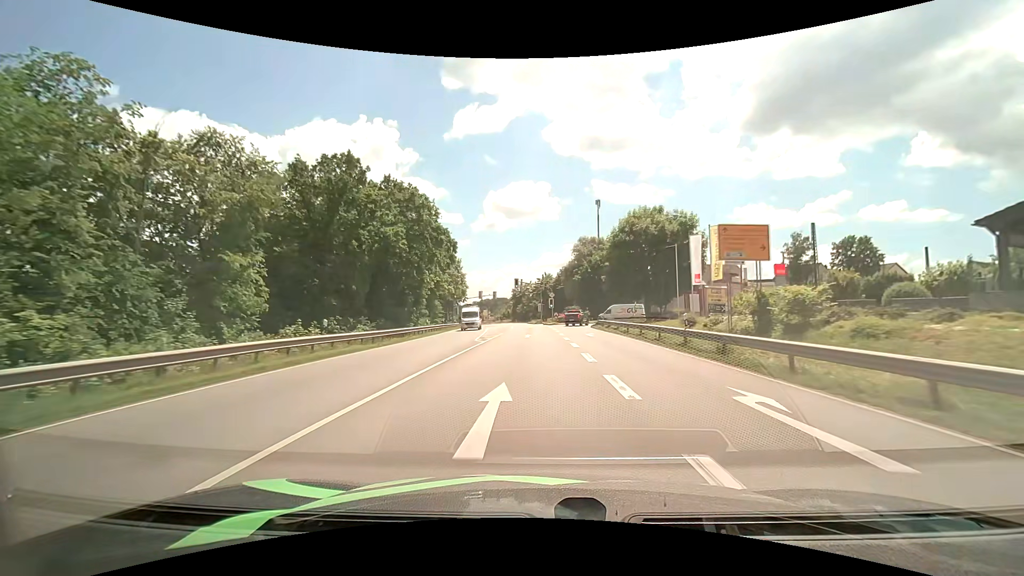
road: primary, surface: asphalt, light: Day
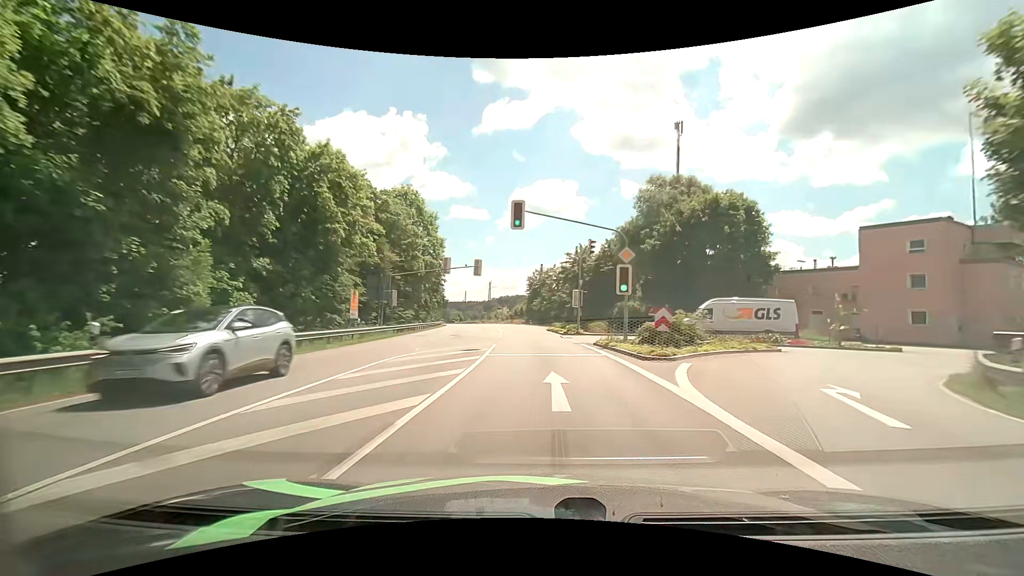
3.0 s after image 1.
(-1.0, +47.7) m; -3°
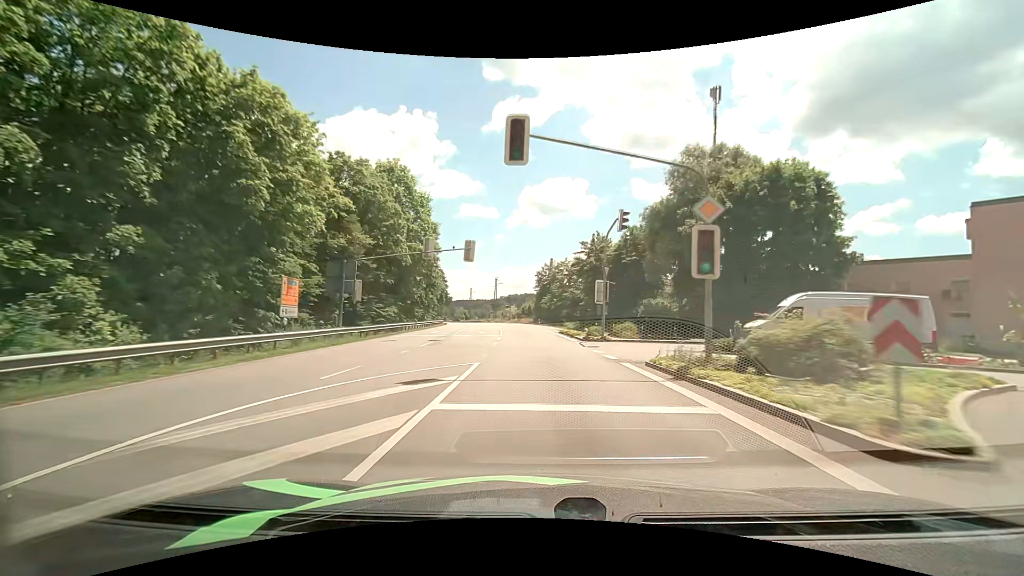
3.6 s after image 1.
(0.0, +9.8) m; -1°
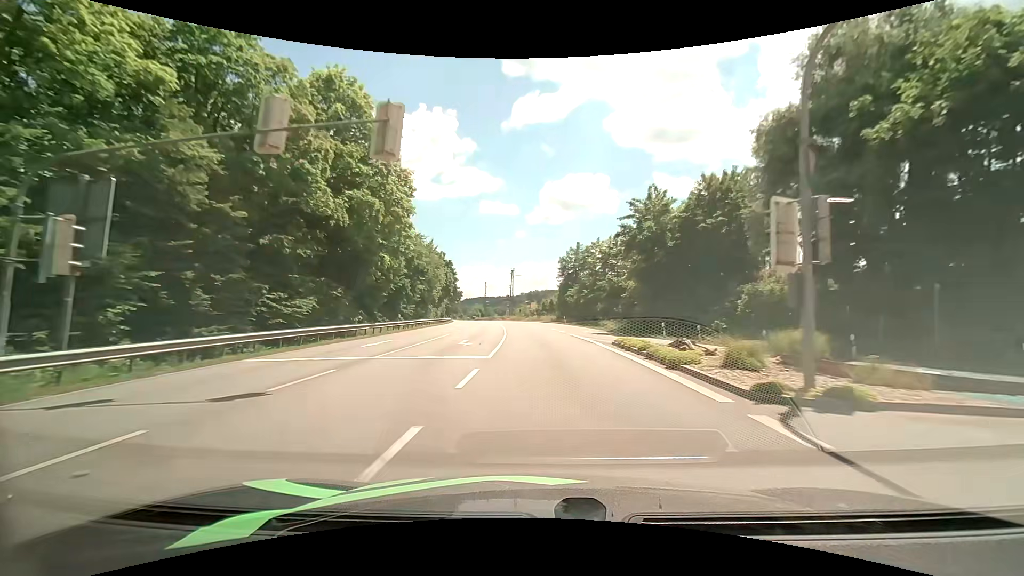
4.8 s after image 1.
(-0.4, +19.9) m; -2°
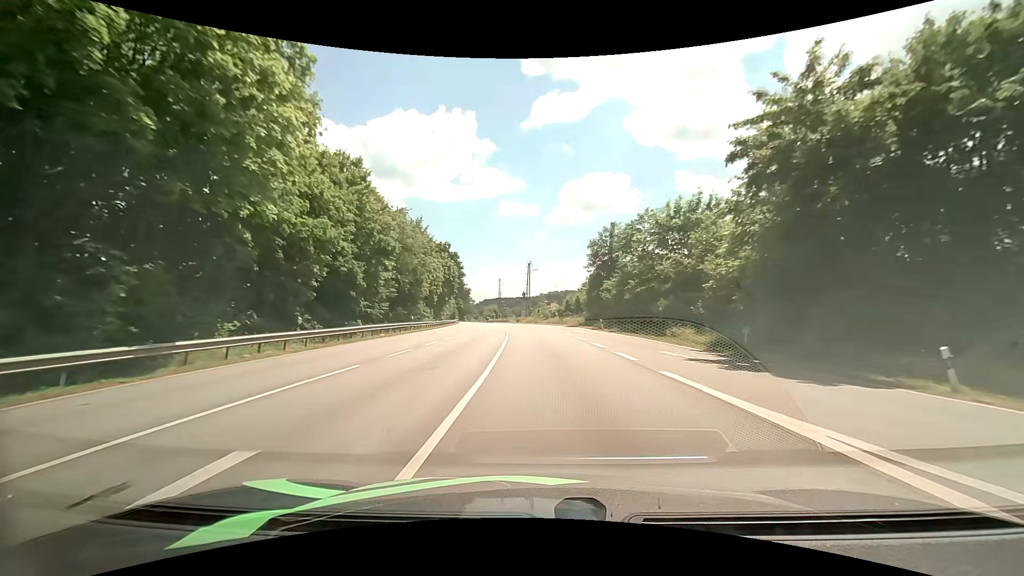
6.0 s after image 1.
(-0.4, +20.4) m; -3°
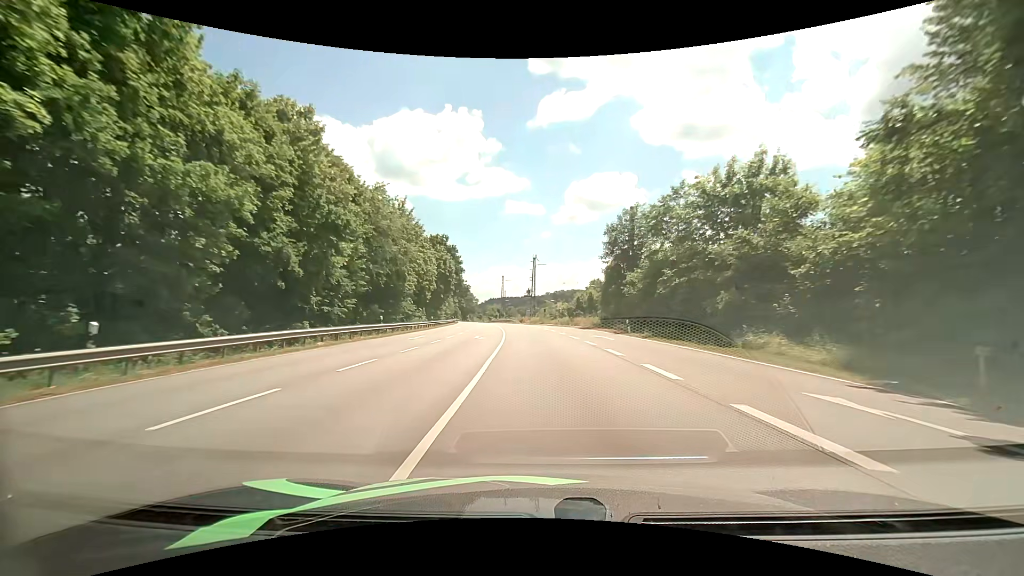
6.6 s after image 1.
(-0.1, +10.5) m; 0°
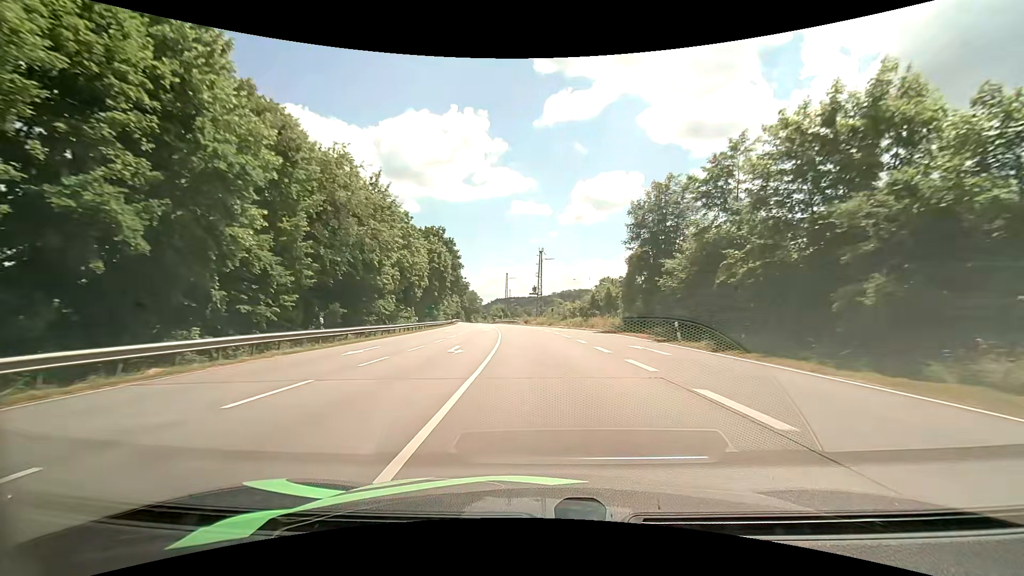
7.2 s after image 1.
(-0.1, +10.6) m; -1°
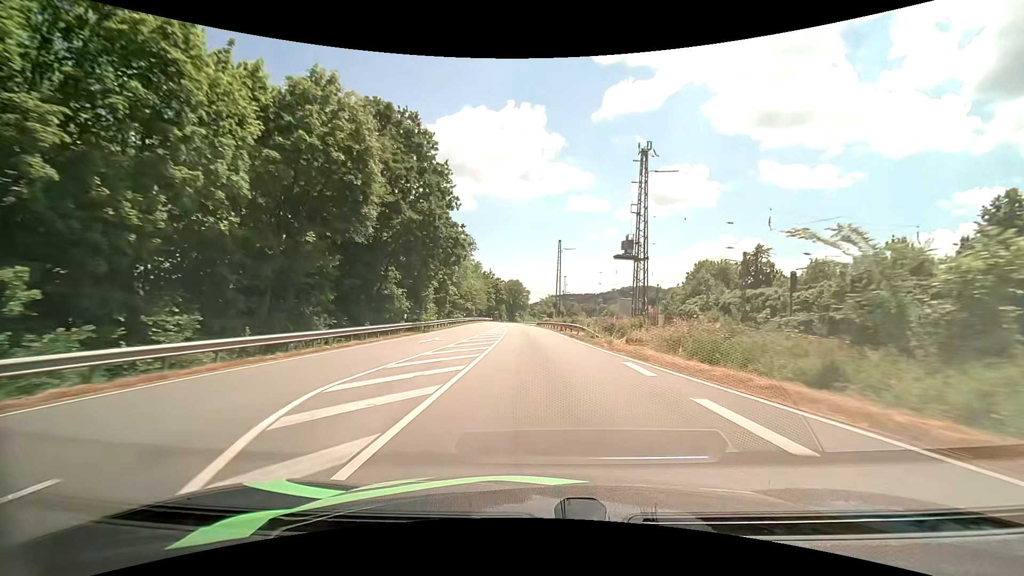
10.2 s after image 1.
(-2.6, +55.0) m; -6°
(0, +10) (0, +20) (-1, +30) (-1, +40) (-2, +50) (-2, +60) (-3, +70) (-3, +80) (-4, +90) (-4, +100) m
